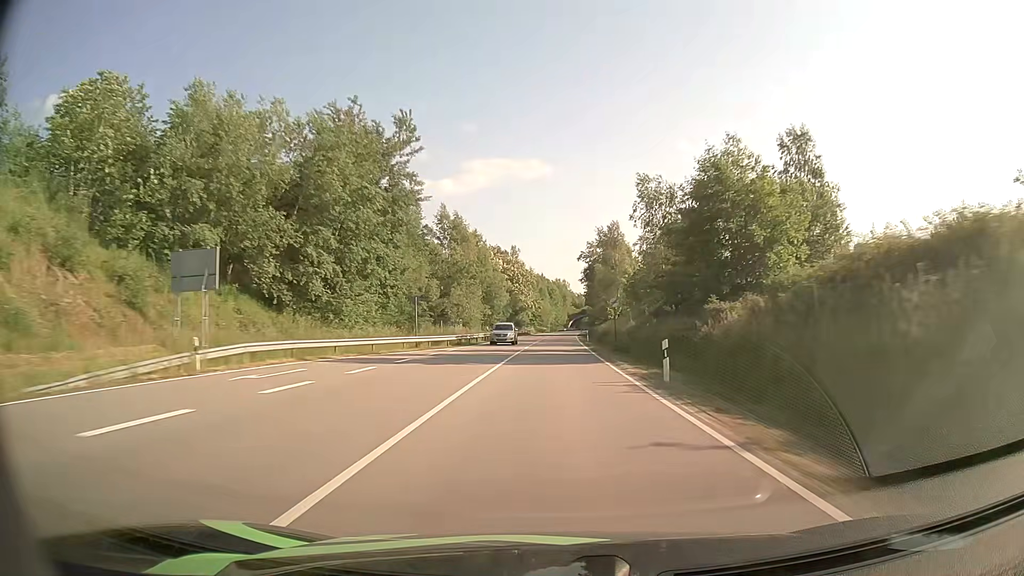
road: primary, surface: asphalt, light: Day
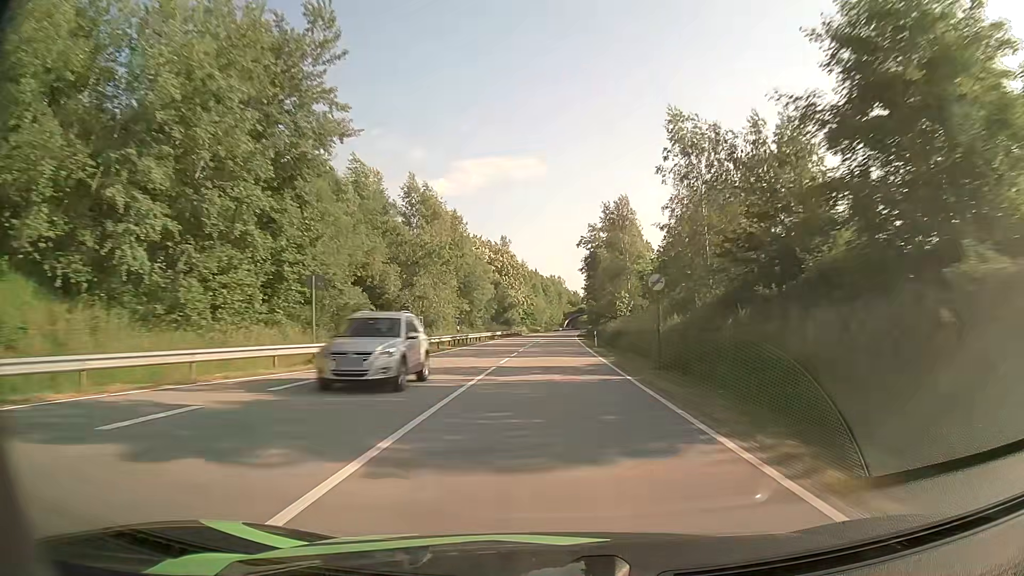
(+0.1, +17.5) m; +1°
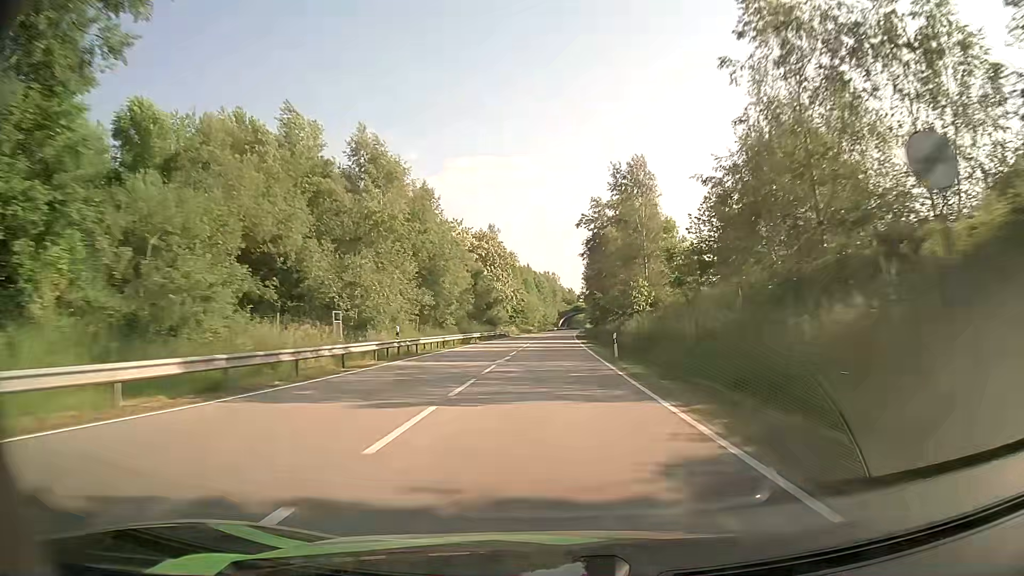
(+0.1, +17.5) m; 0°
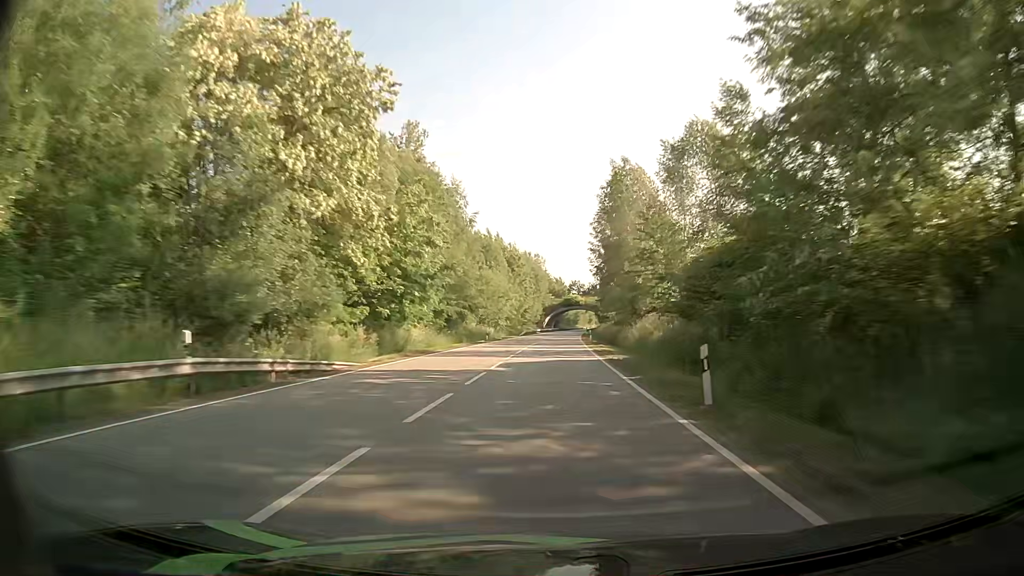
(+1.0, +69.8) m; +1°
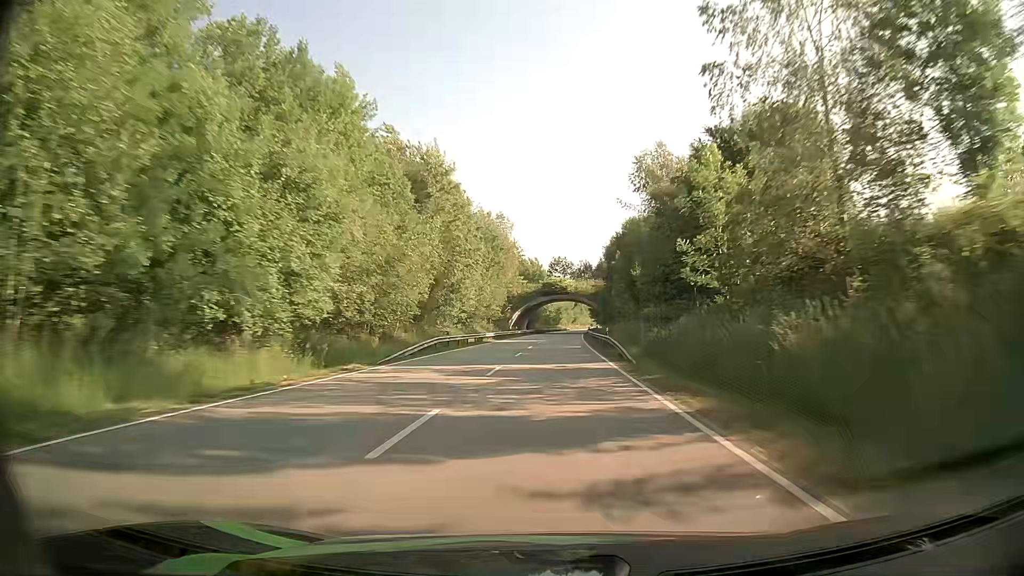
(+1.3, +69.8) m; +2°
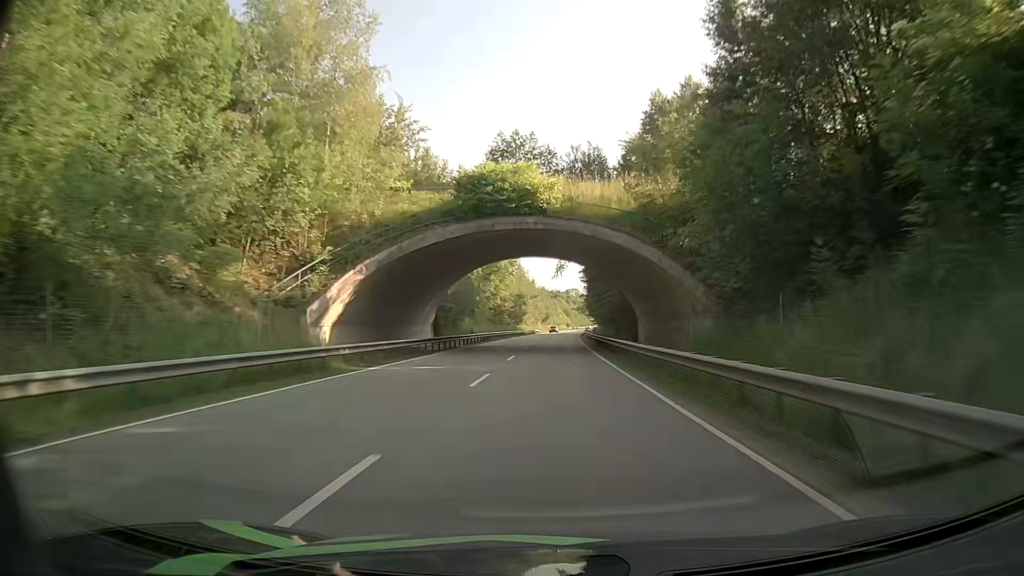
(+2.1, +87.3) m; +3°
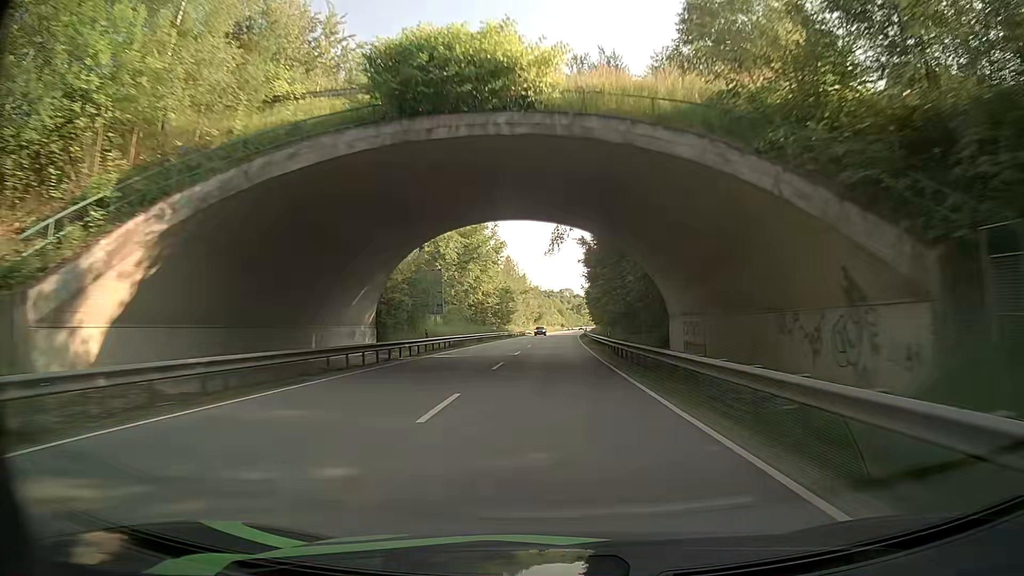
(+0.1, +17.4) m; 0°
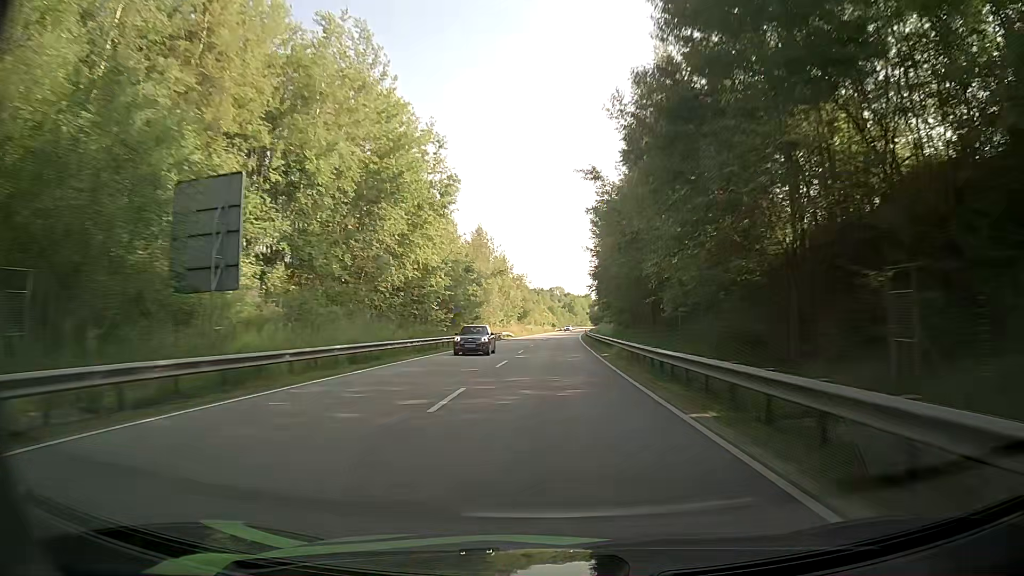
(+0.1, +34.9) m; -1°
(0, +10) (+1, +20) (+1, +30) (+2, +40) (+2, +50) (+3, +60) (+3, +70) (+4, +80) (+5, +90) (+6, +100) m
